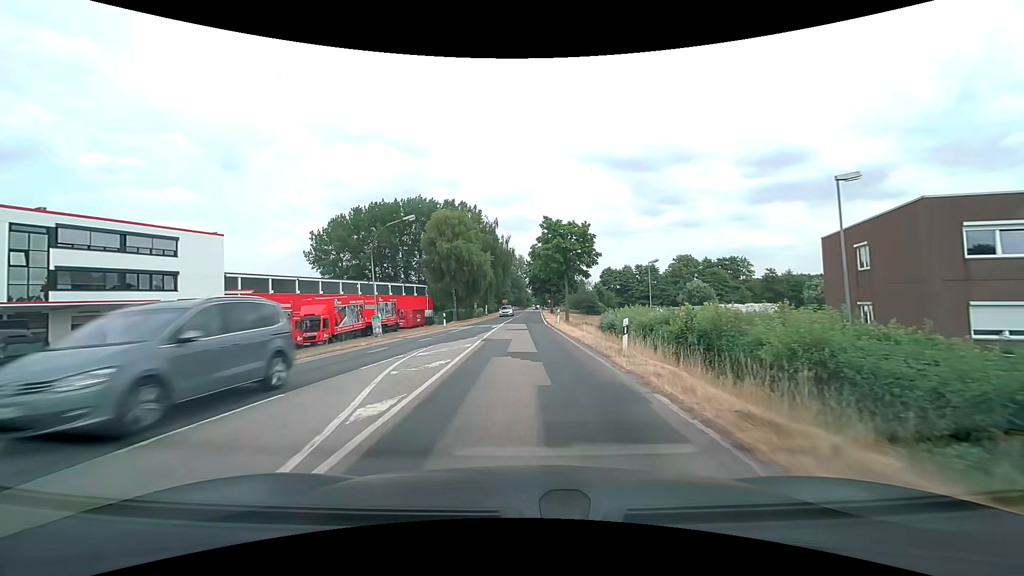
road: secondary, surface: asphalt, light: Day
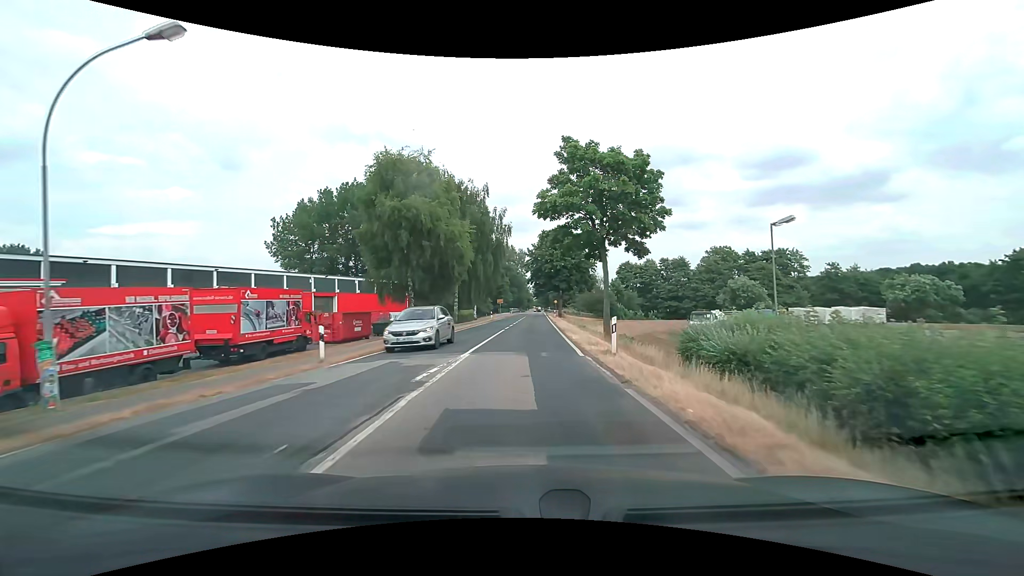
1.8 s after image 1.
(-0.1, +22.9) m; 0°
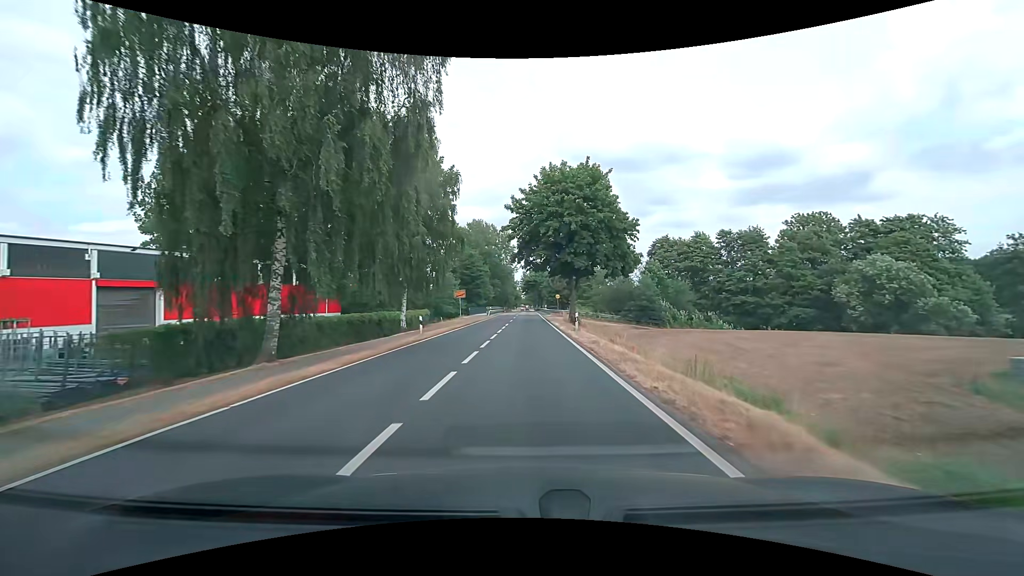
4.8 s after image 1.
(+0.3, +38.1) m; +1°
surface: paved
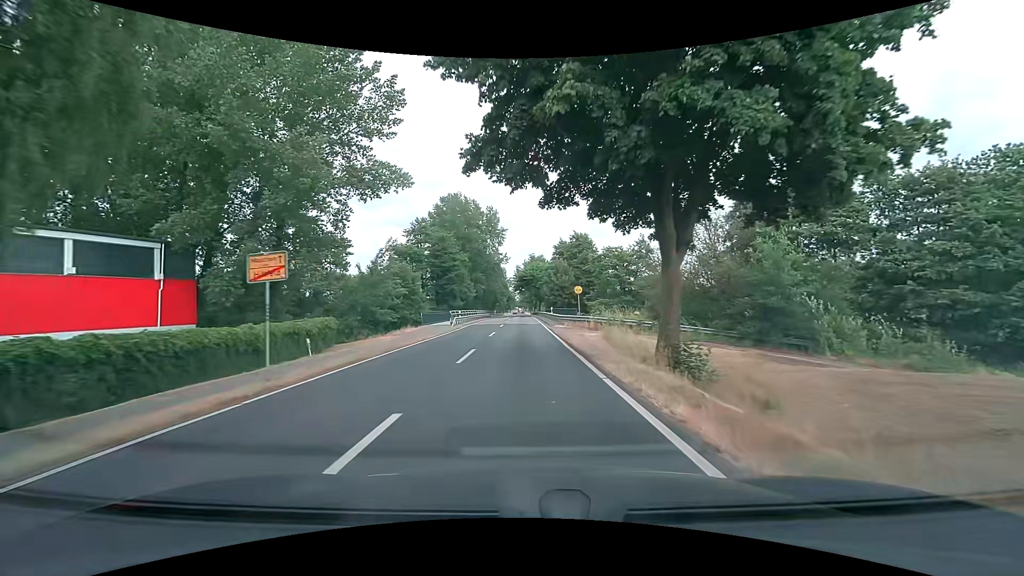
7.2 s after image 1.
(+0.2, +30.9) m; +1°
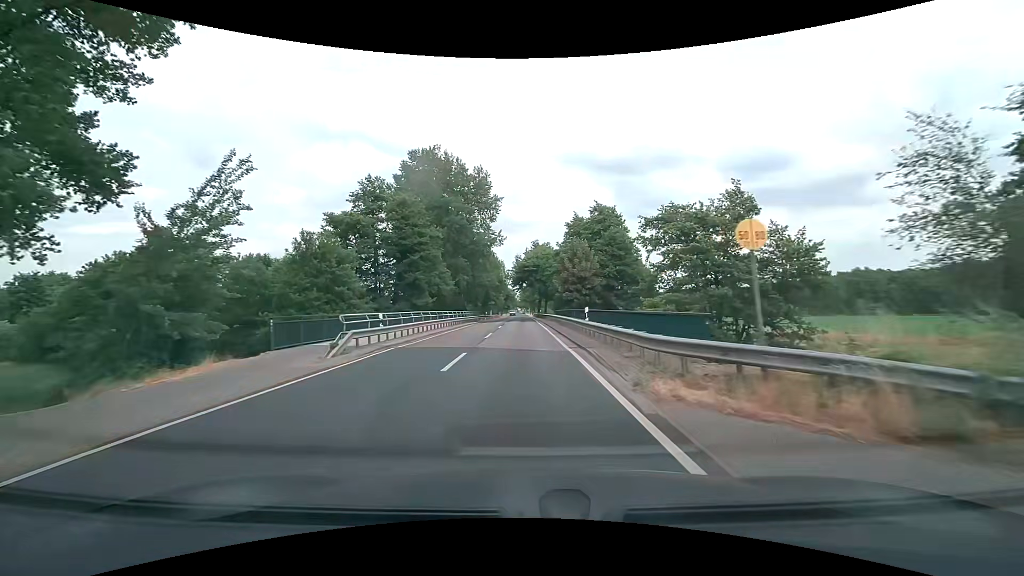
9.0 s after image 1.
(-0.1, +25.8) m; 0°
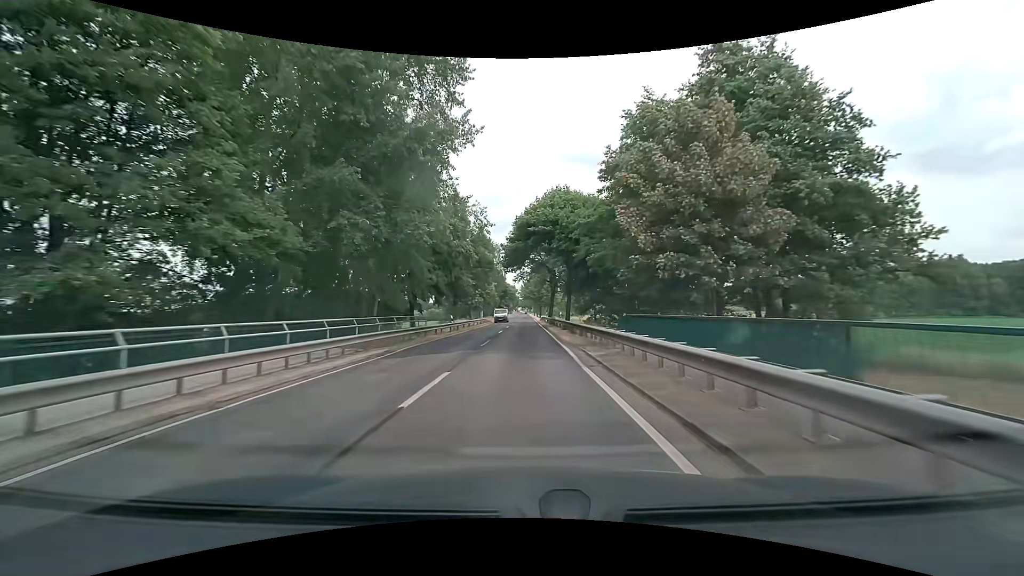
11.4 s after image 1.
(0.0, +39.4) m; 0°
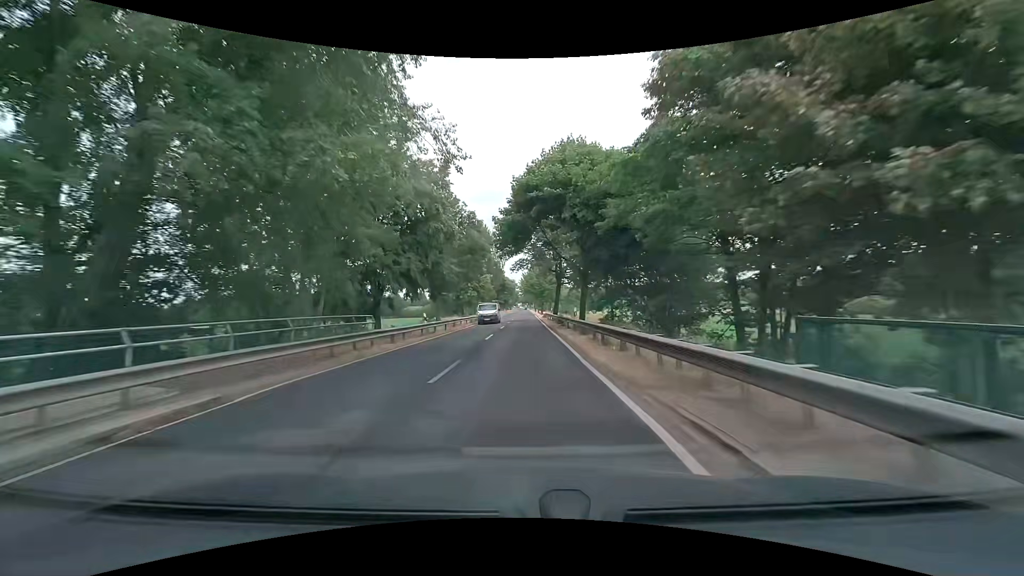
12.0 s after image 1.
(0.0, +10.7) m; 0°
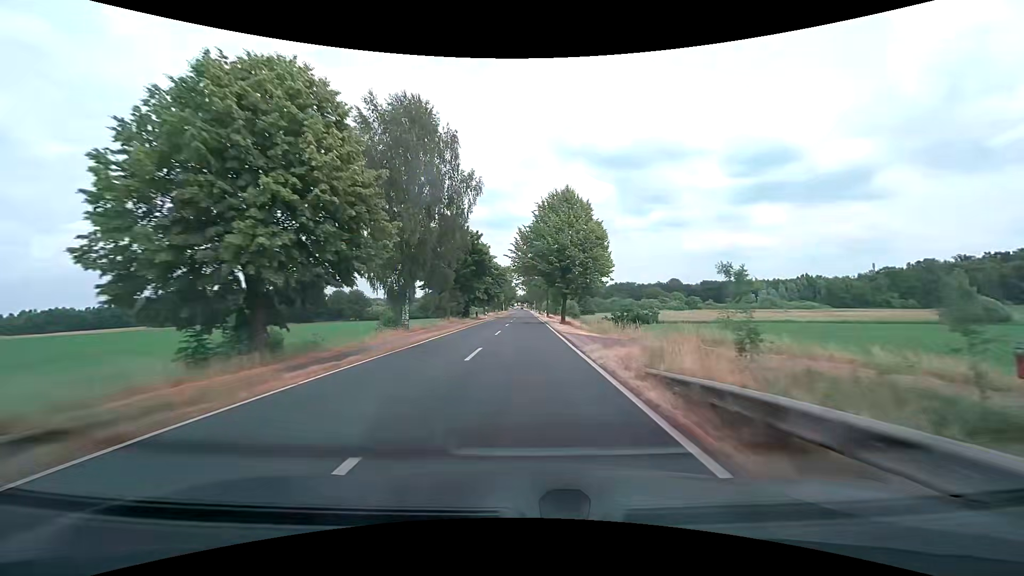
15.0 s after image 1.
(0.0, +58.0) m; 0°
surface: asphalt
(0, +10) (0, +20) (0, +30) (0, +40) (0, +50) (0, +60) (0, +70) (0, +80) (0, +90) (0, +100) m
